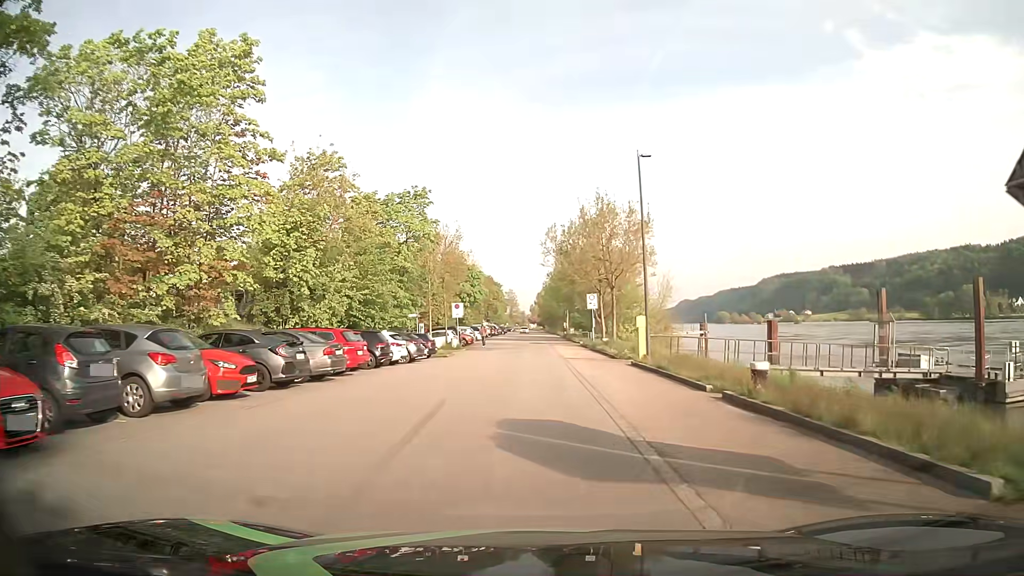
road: residential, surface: asphalt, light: Day
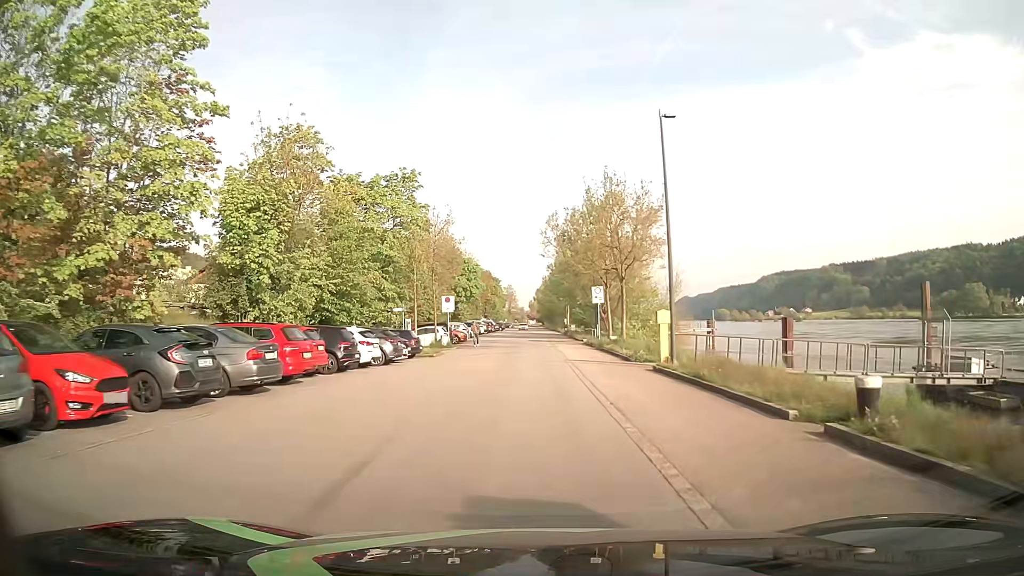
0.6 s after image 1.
(-0.1, +4.8) m; 0°
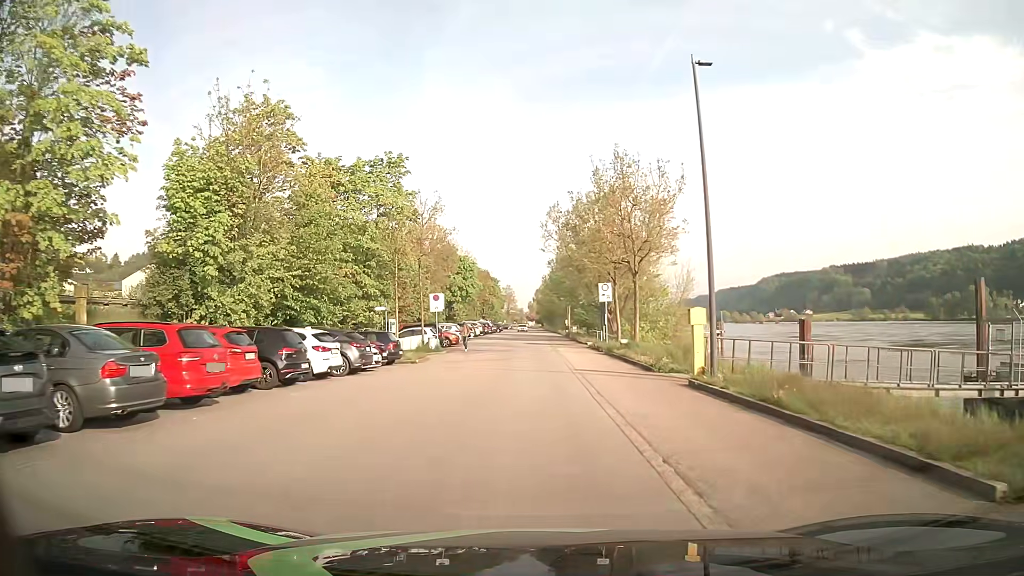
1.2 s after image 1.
(0.0, +4.8) m; 0°
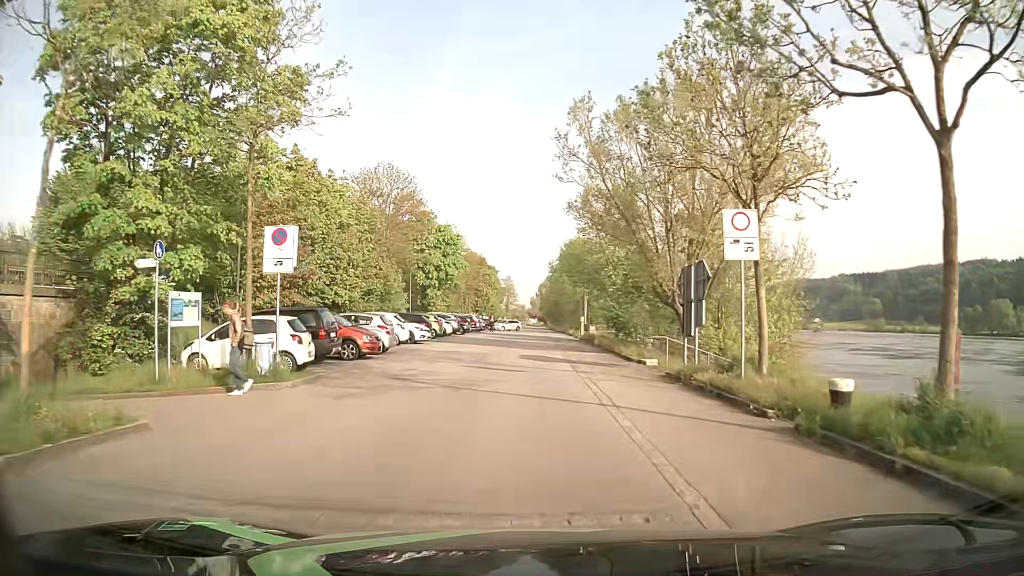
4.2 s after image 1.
(-0.1, +24.5) m; -1°
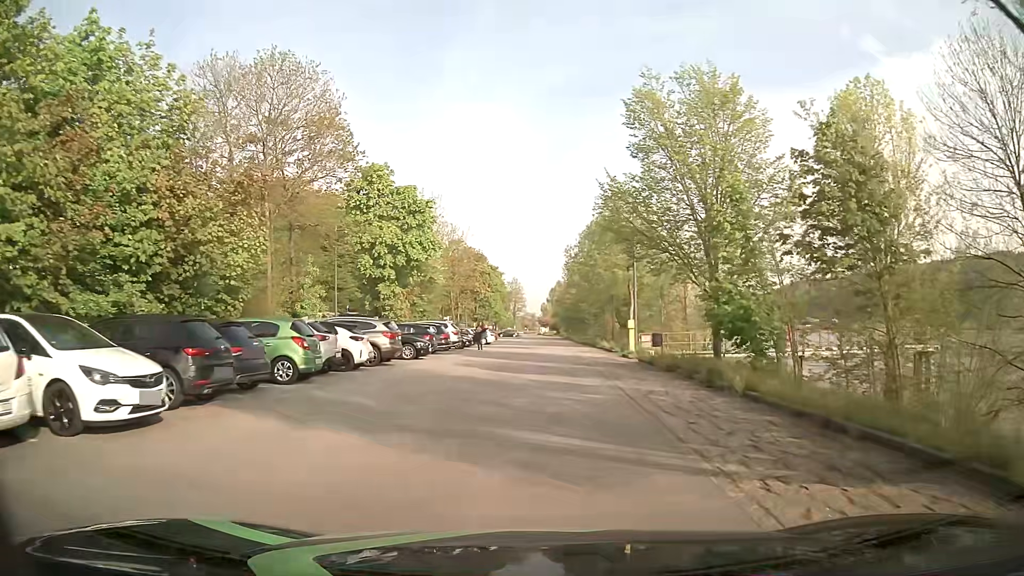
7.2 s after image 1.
(-0.1, +24.9) m; 0°
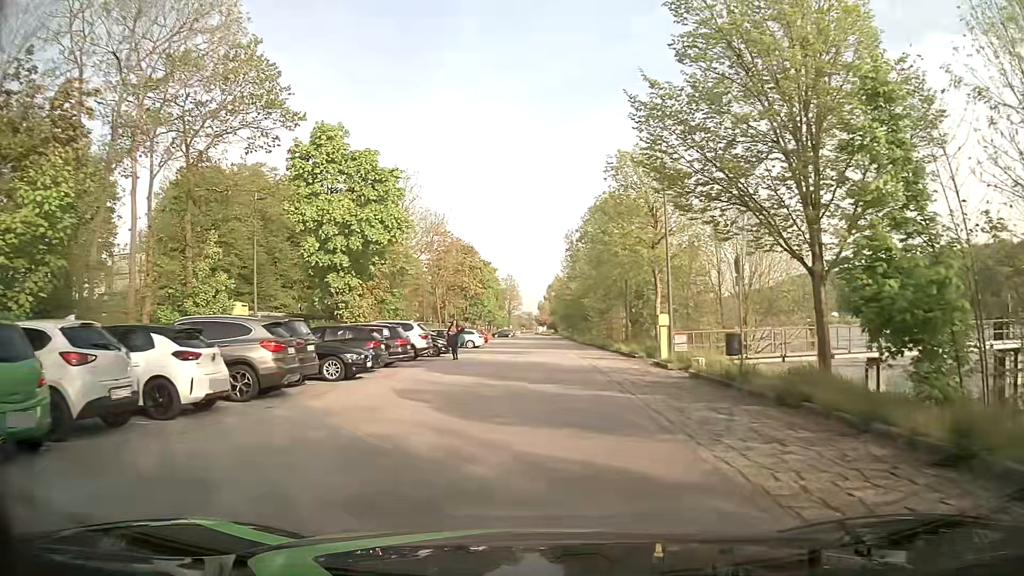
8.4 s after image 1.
(0.0, +9.9) m; 0°
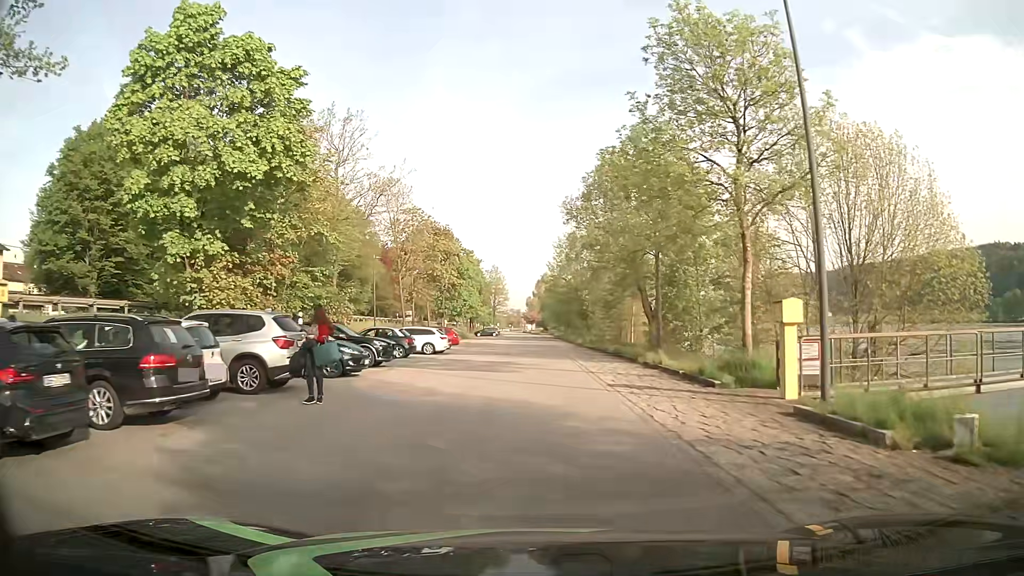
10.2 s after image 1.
(+0.2, +14.7) m; +1°
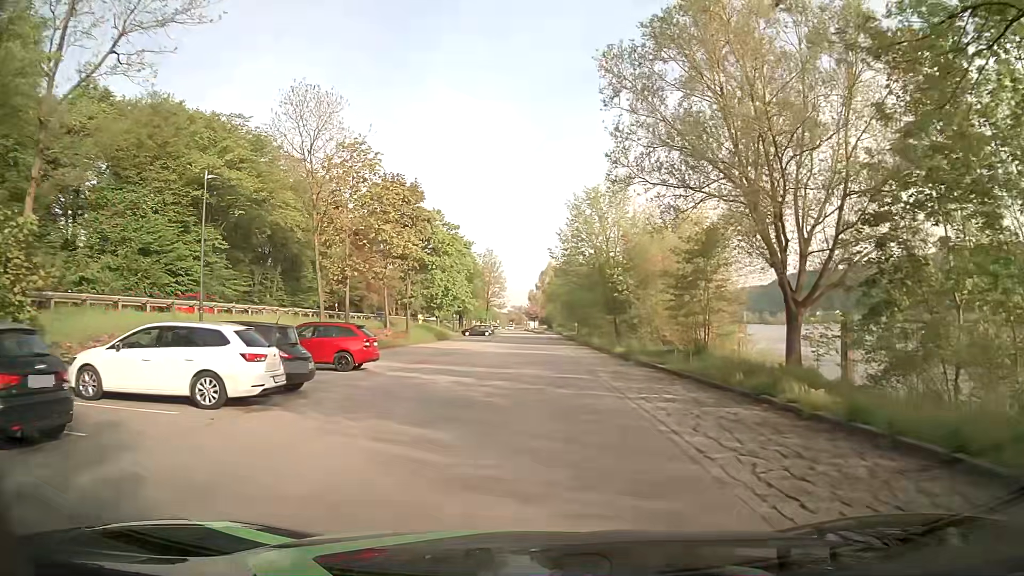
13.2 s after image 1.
(0.0, +24.6) m; +1°
(0, +10) (0, +20) (0, +30) (0, +40) (0, +50) (0, +60) (-1, +70) (-1, +80) (-1, +90) (-2, +100) m
